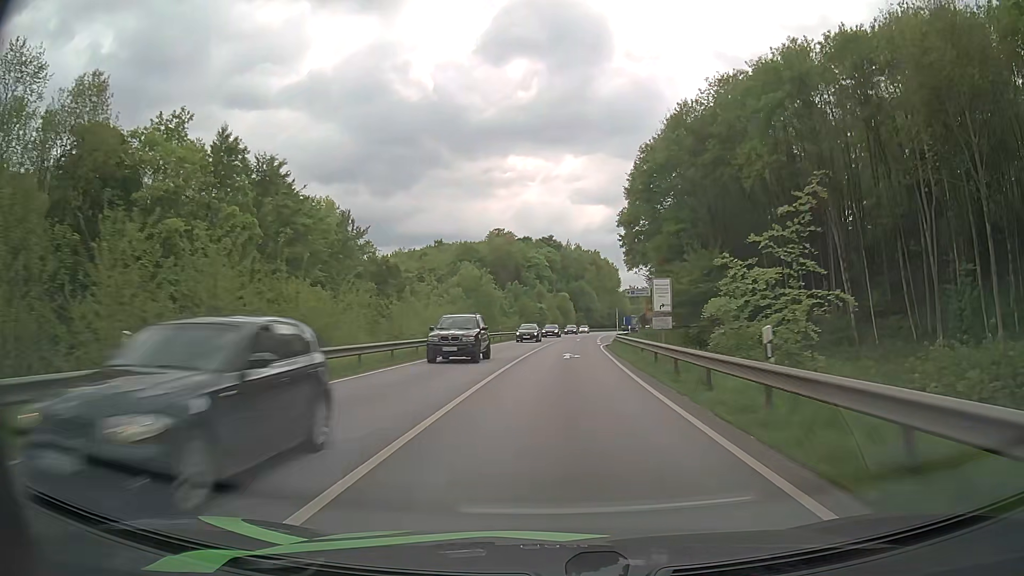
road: primary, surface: asphalt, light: Day
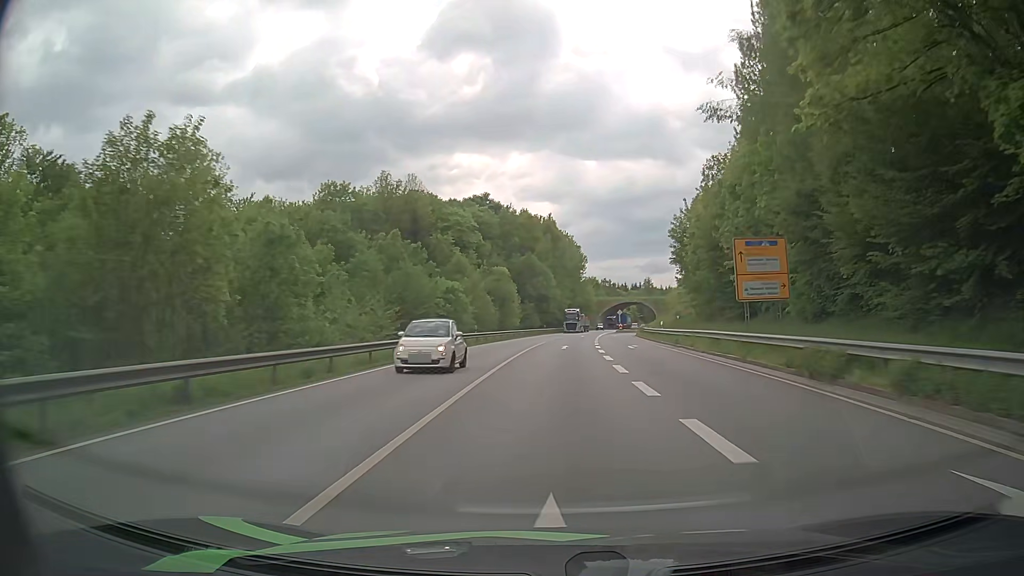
(+2.6, +62.0) m; +4°
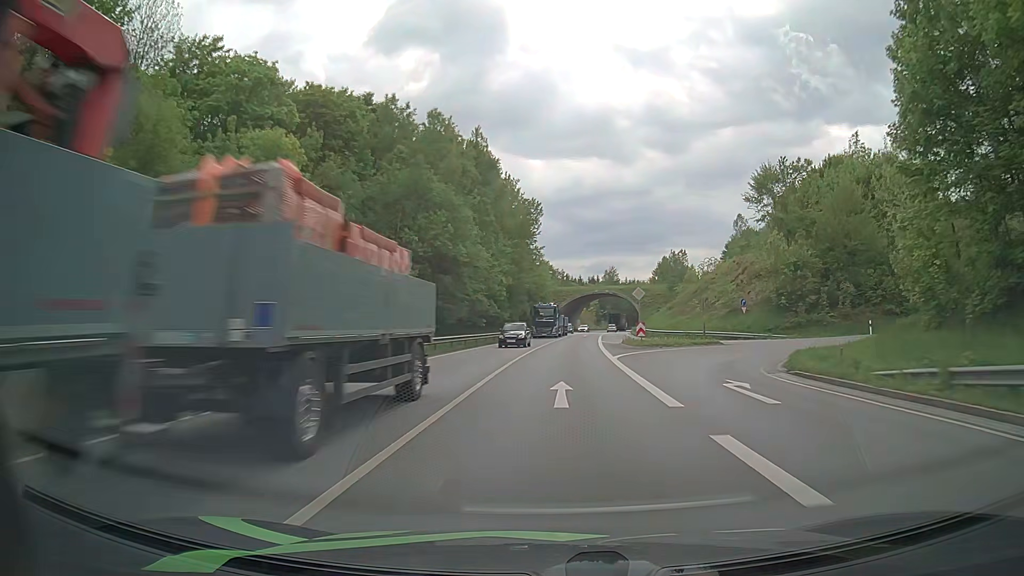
(+2.4, +61.7) m; +5°
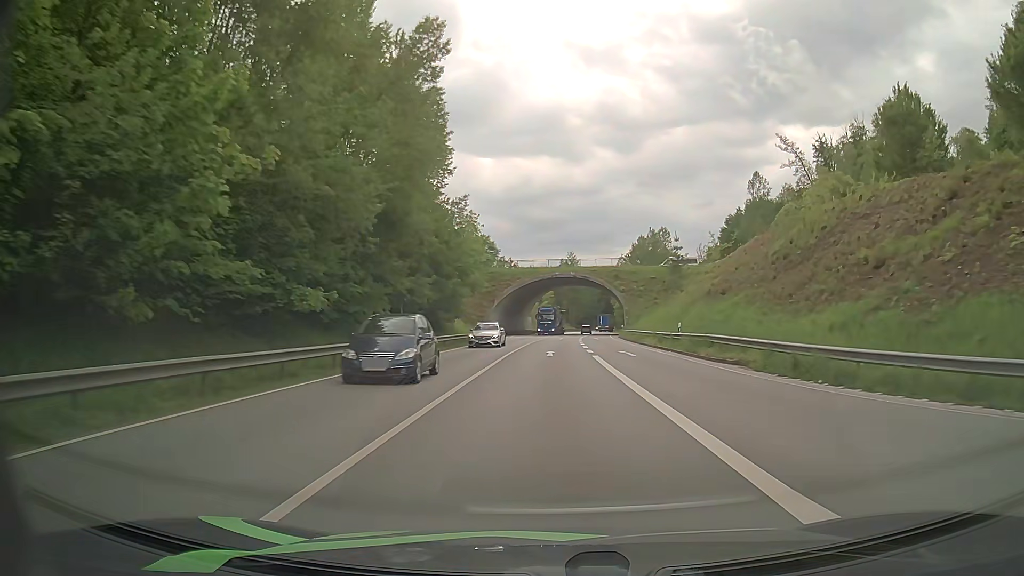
(+1.8, +49.1) m; +4°
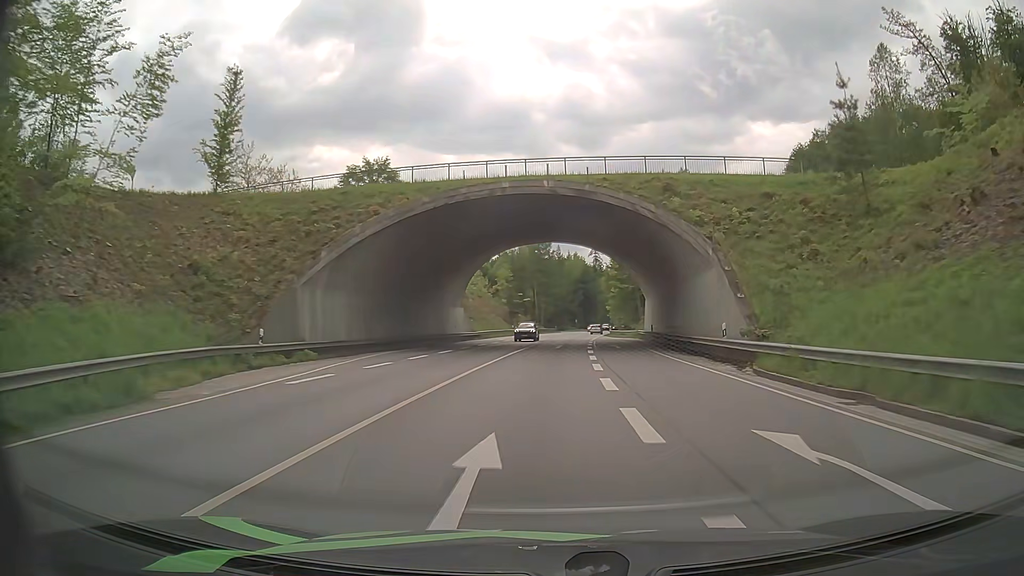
(+1.7, +60.1) m; +3°
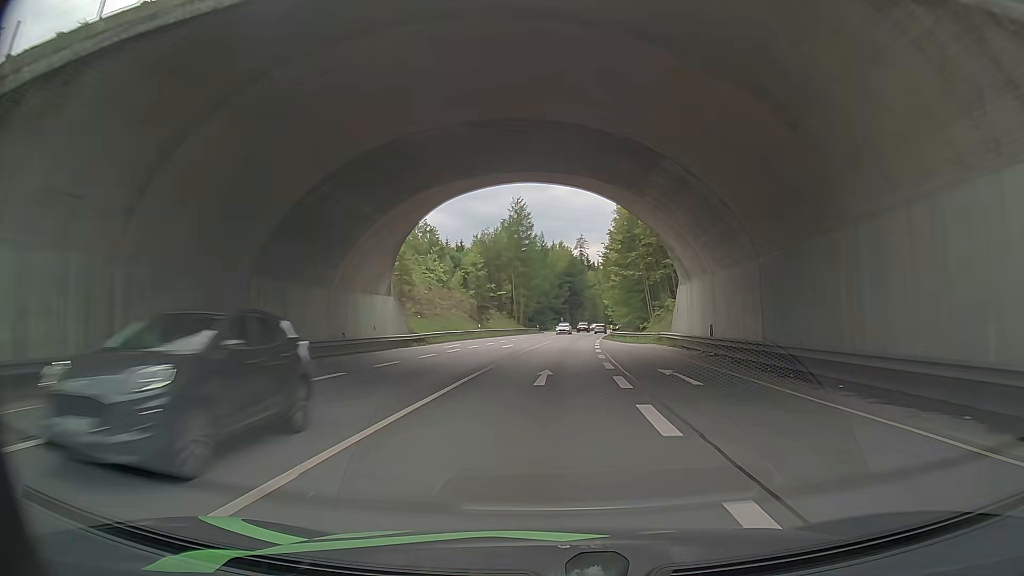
(+0.3, +23.7) m; +2°
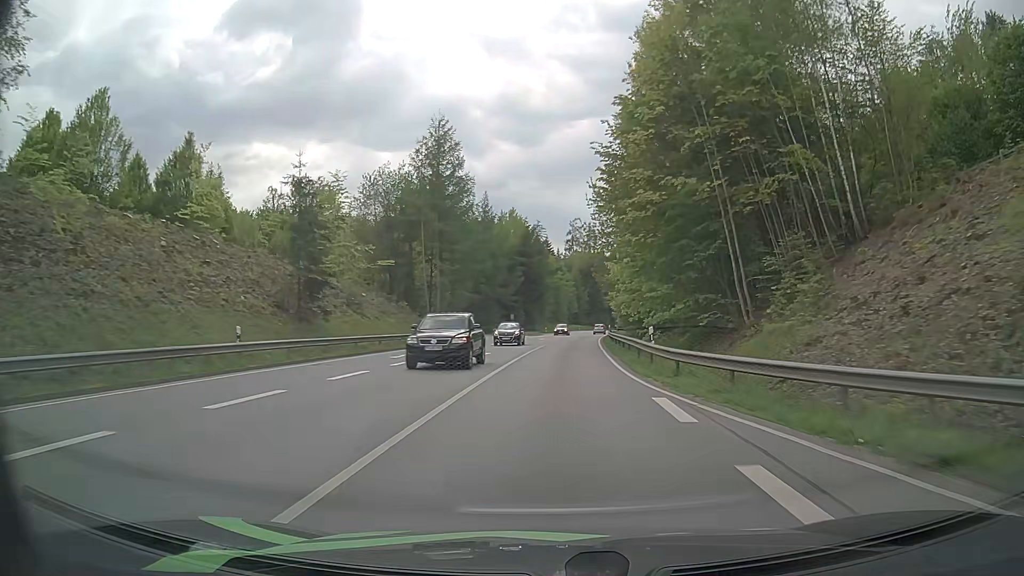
(+1.0, +46.9) m; +3°
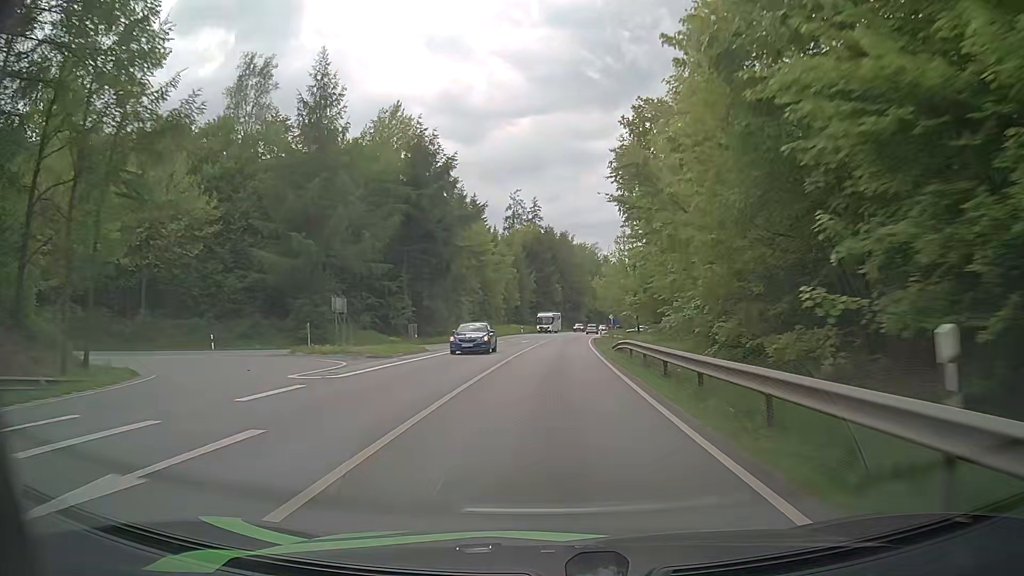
(+2.7, +58.3) m; +5°
(0, +10) (0, +20) (0, +30) (+1, +40) (+1, +50) (+2, +60) (+3, +70) (+4, +80) (+4, +90) (+6, +100) m
